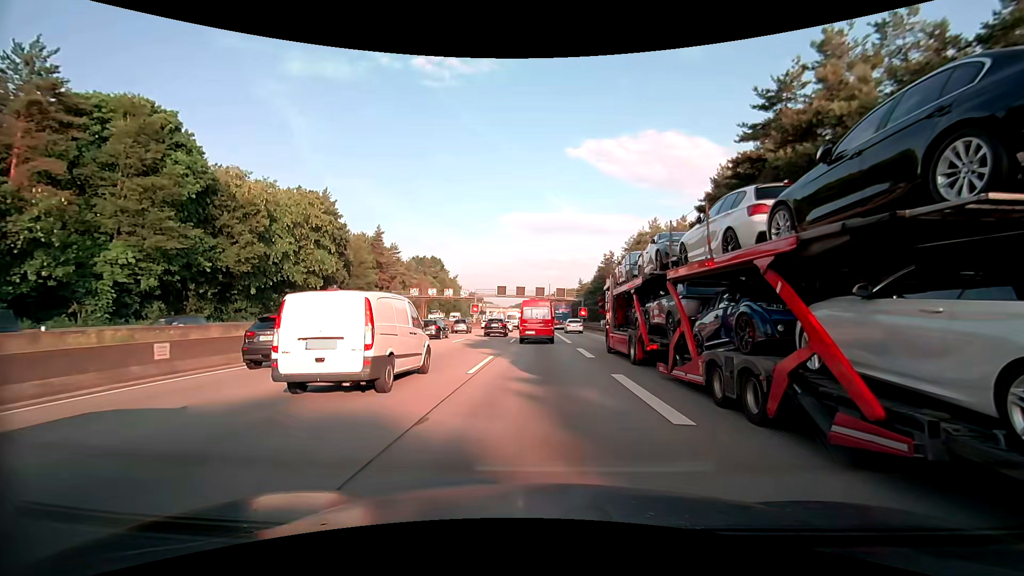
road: motorway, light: Day
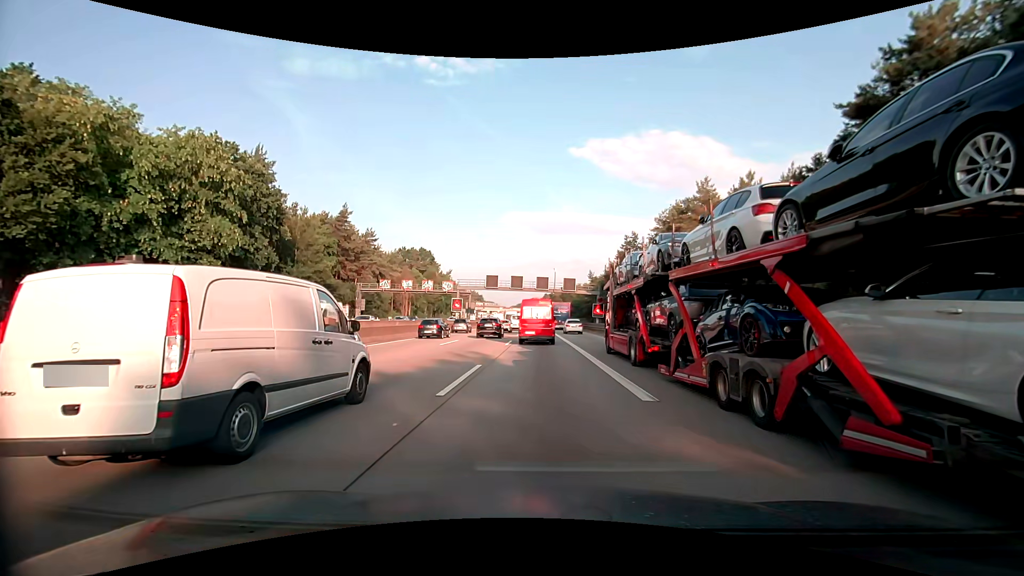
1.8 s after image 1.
(-0.1, +22.0) m; 0°
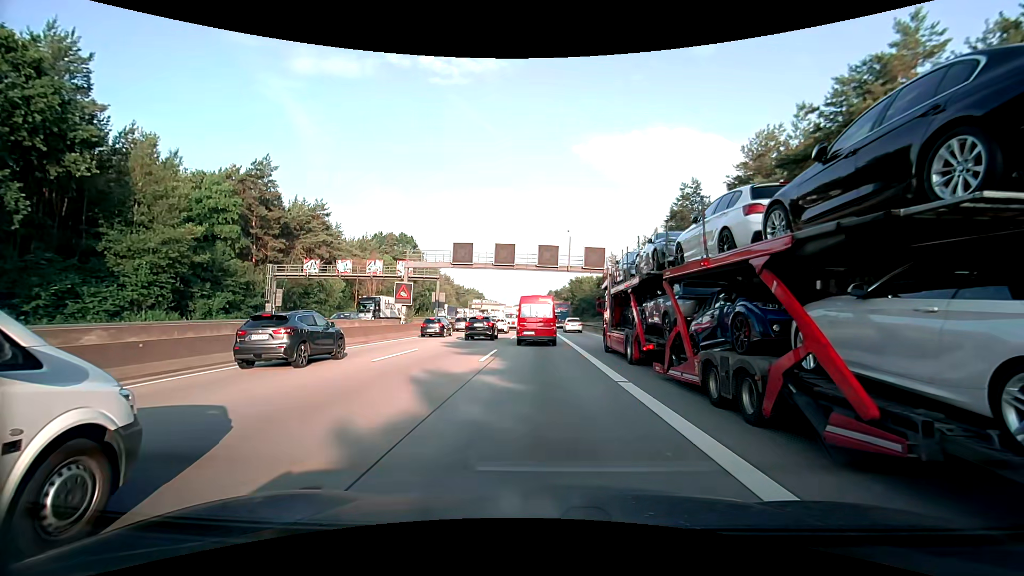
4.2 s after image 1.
(-0.1, +29.1) m; 0°
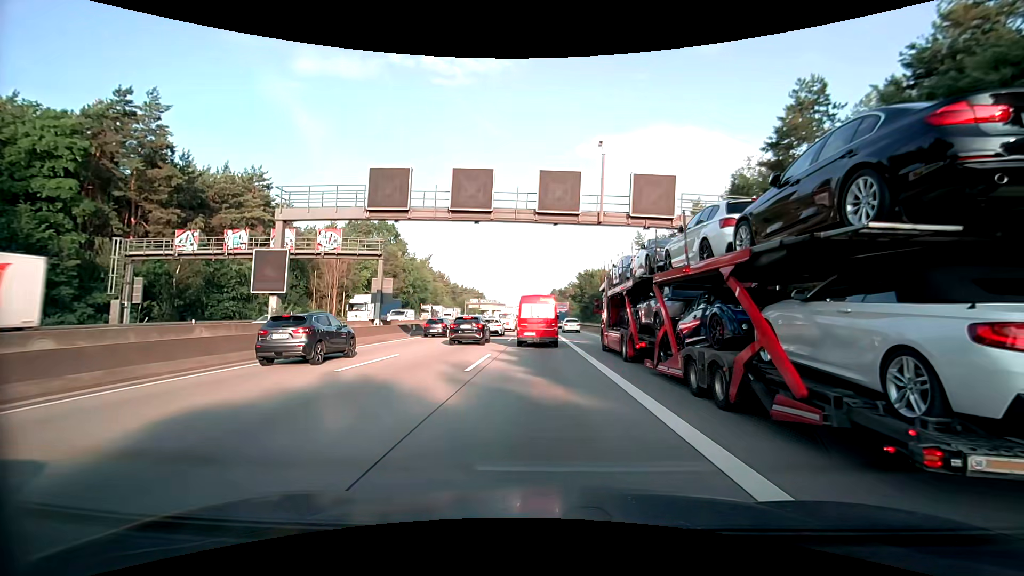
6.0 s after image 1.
(-0.1, +20.9) m; 0°
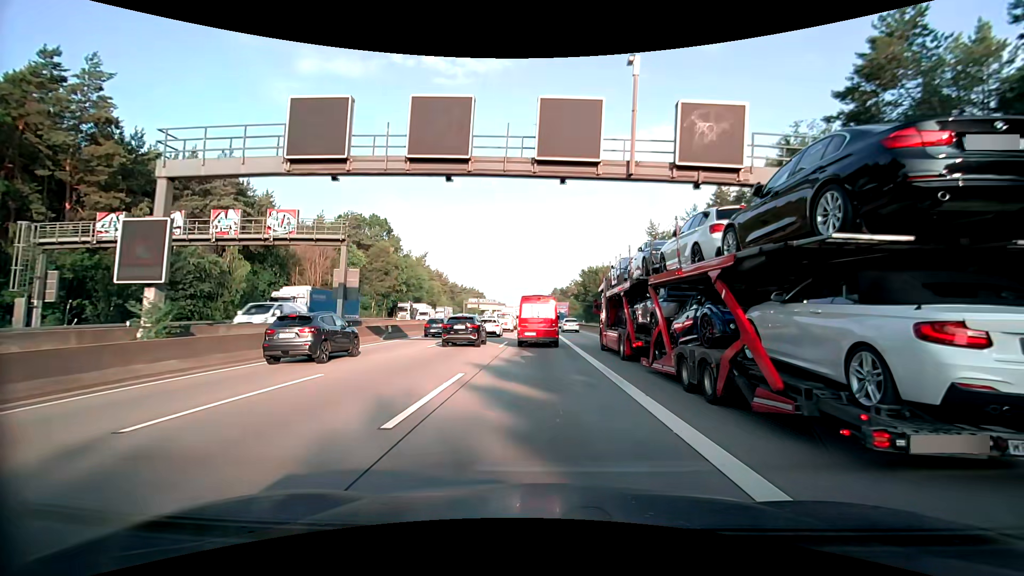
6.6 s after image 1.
(0.0, +6.8) m; 0°
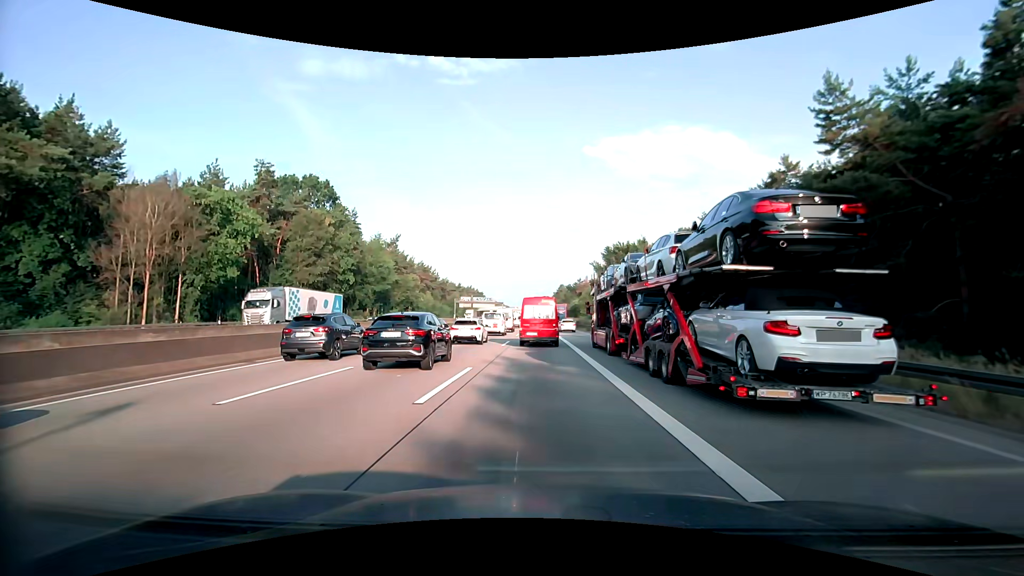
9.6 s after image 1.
(+0.2, +34.2) m; 0°
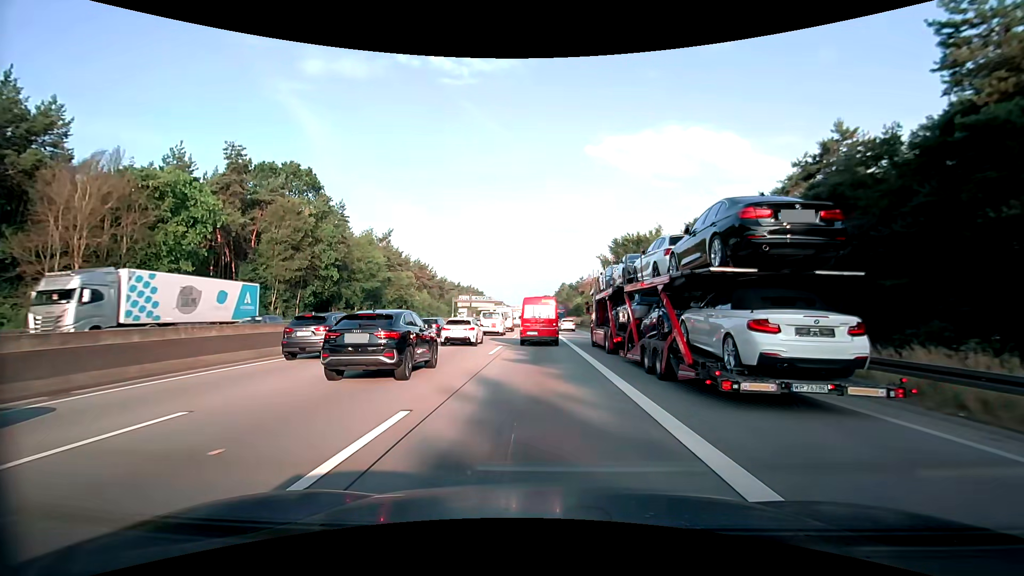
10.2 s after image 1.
(0.0, +6.9) m; 0°
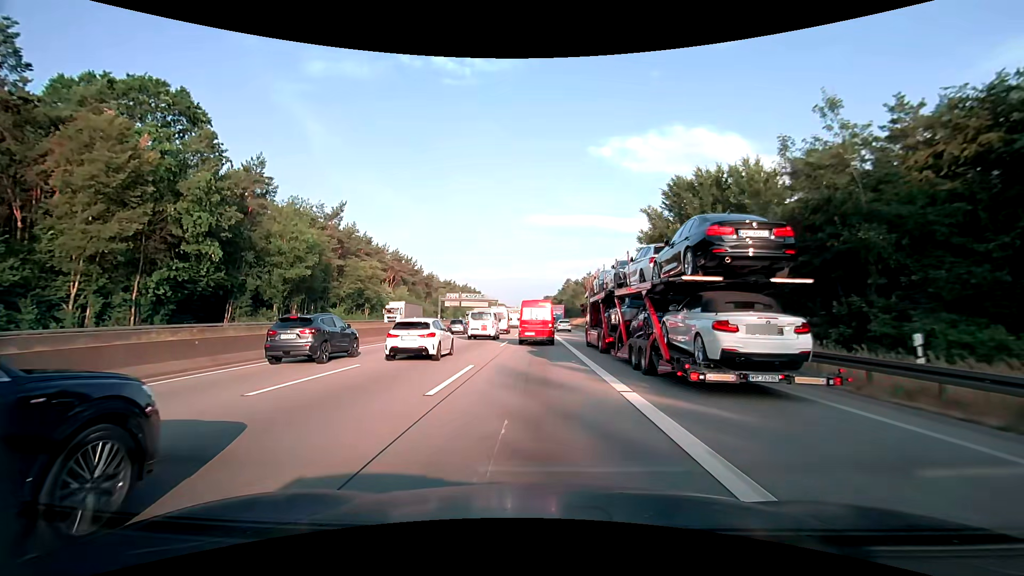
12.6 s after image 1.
(-0.1, +28.3) m; 0°
(0, +10) (0, +20) (0, +30) (0, +40) (0, +50) (-1, +60) (-1, +70) (-1, +80) (-1, +90) (-2, +100) m
